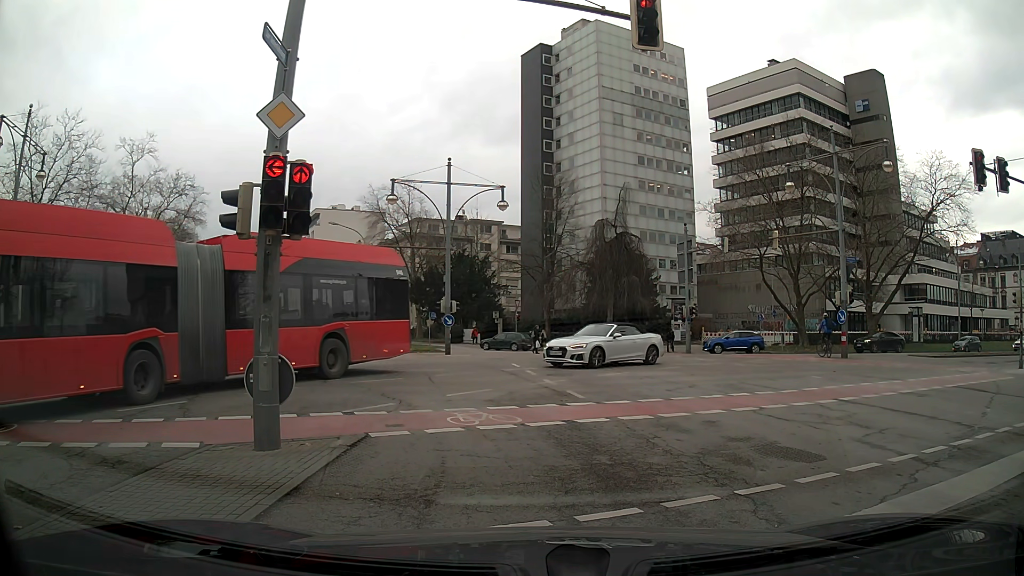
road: secondary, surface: asphalt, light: Day
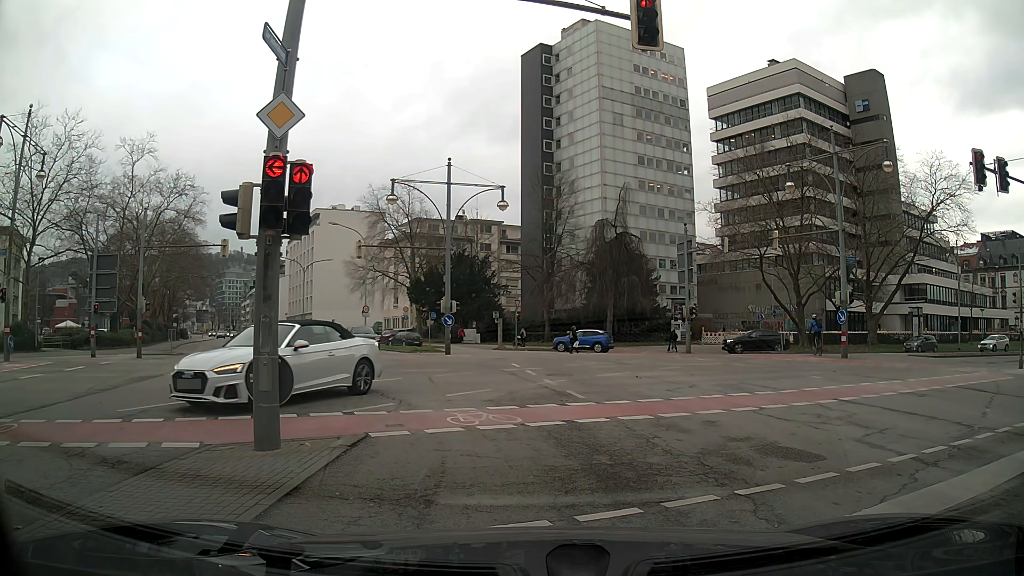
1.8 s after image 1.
(0.0, 0.0) m; 0°
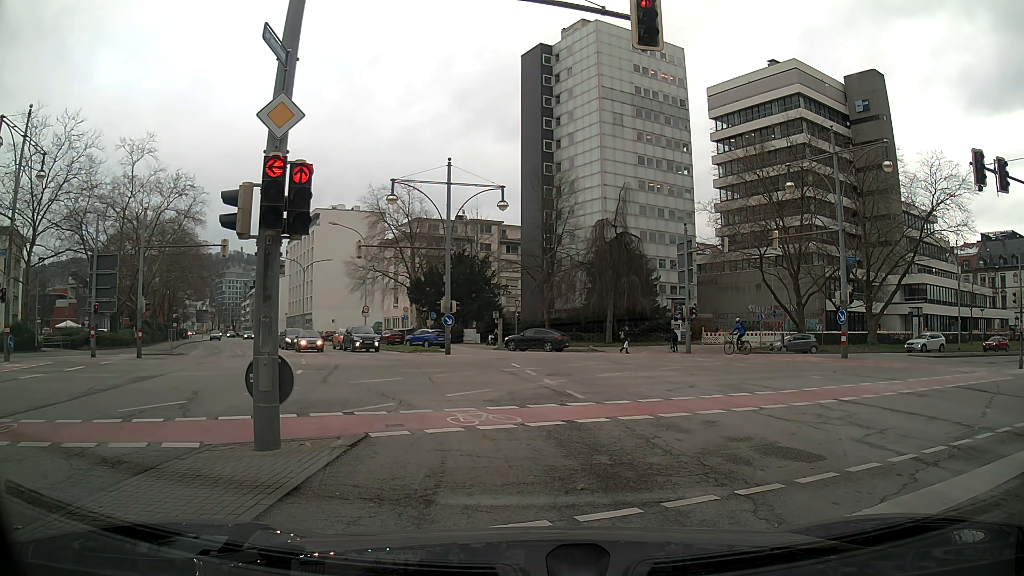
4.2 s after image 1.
(0.0, 0.0) m; 0°
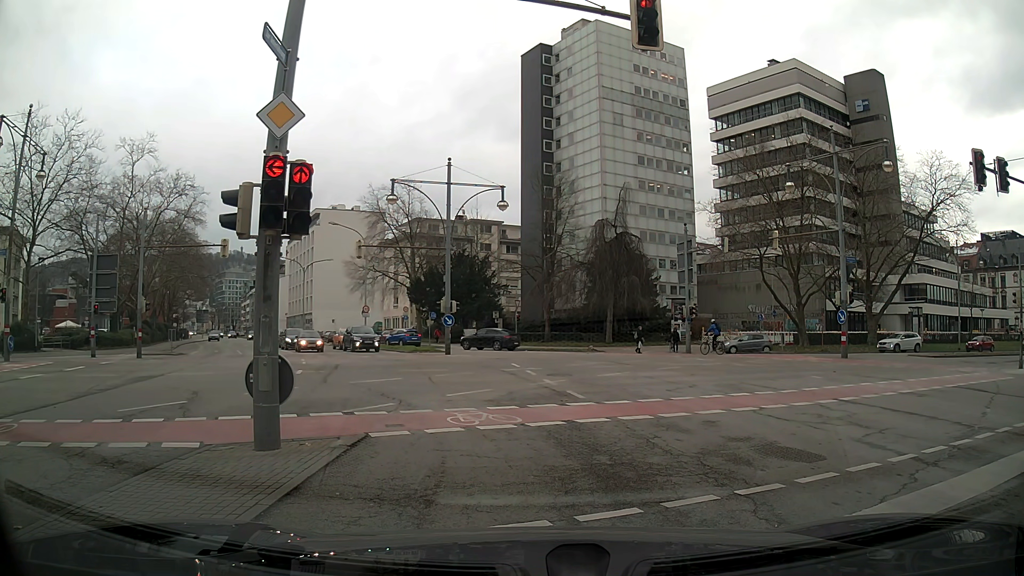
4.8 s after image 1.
(0.0, 0.0) m; 0°
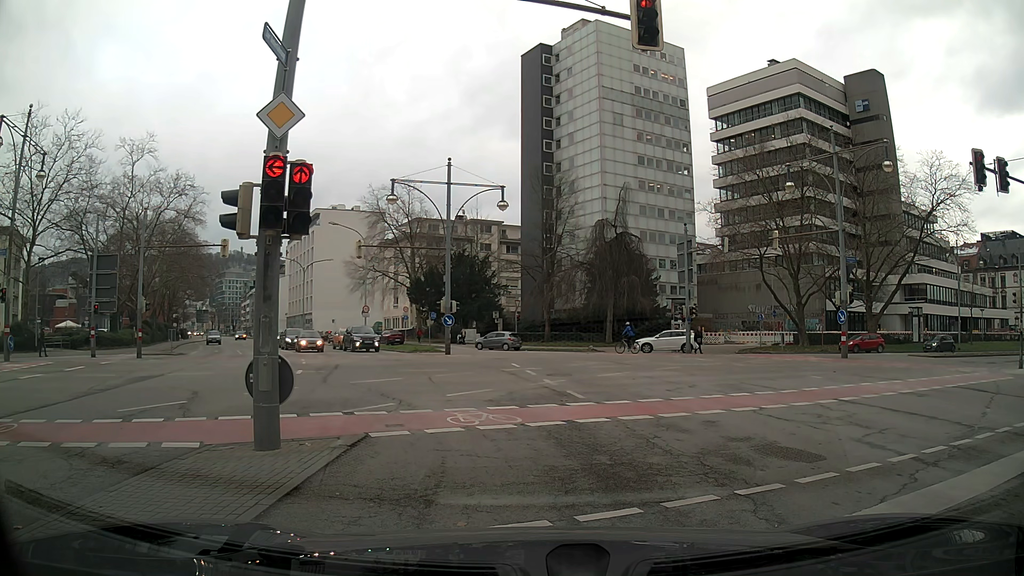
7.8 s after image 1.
(0.0, 0.0) m; 0°
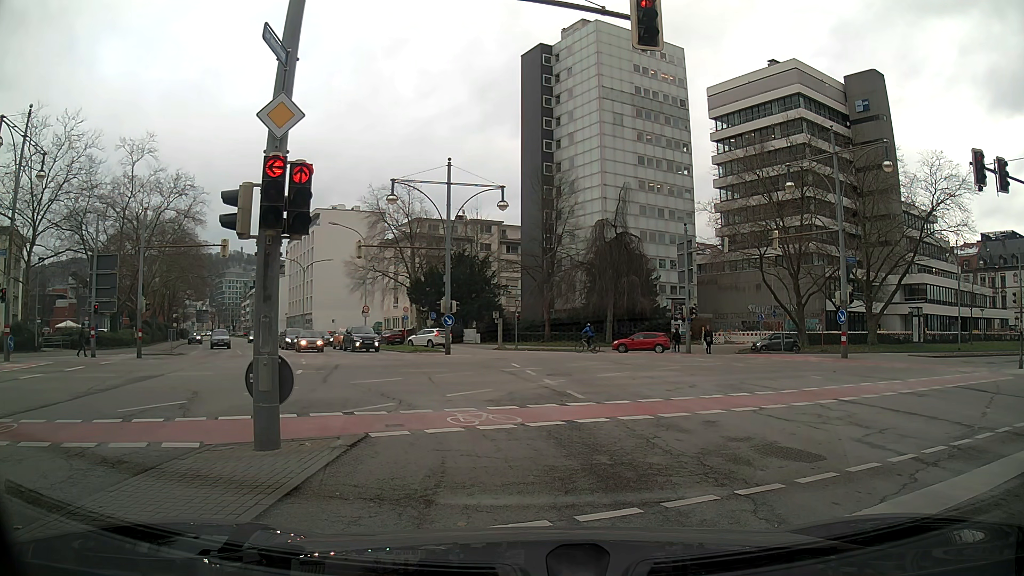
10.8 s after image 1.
(0.0, 0.0) m; 0°
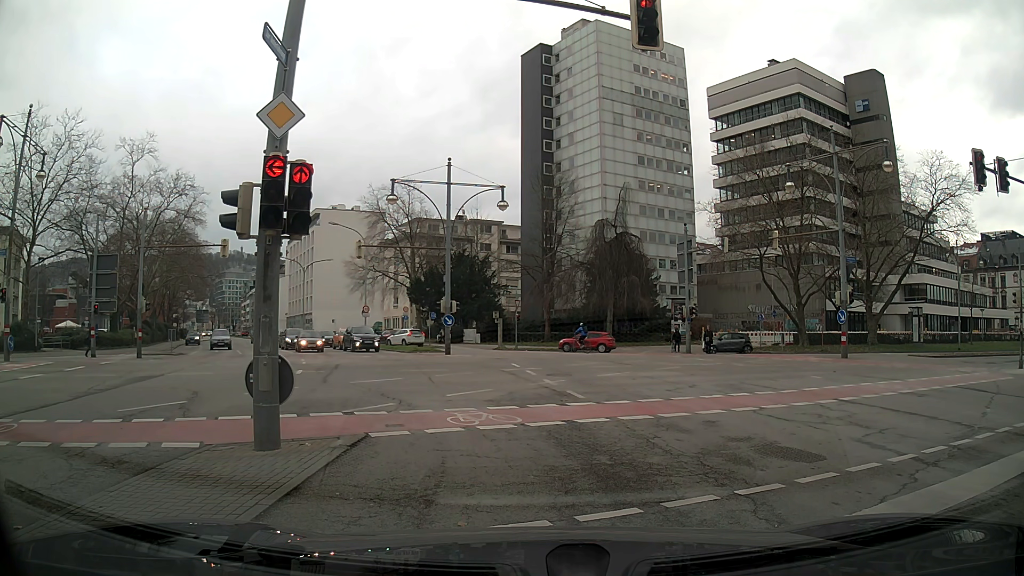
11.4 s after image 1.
(0.0, 0.0) m; 0°
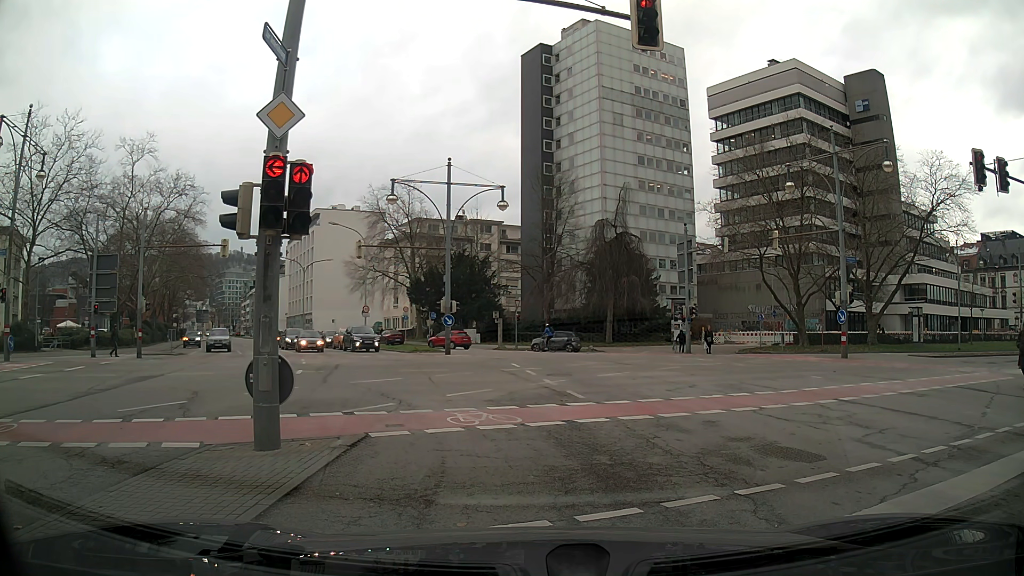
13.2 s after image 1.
(0.0, 0.0) m; 0°
